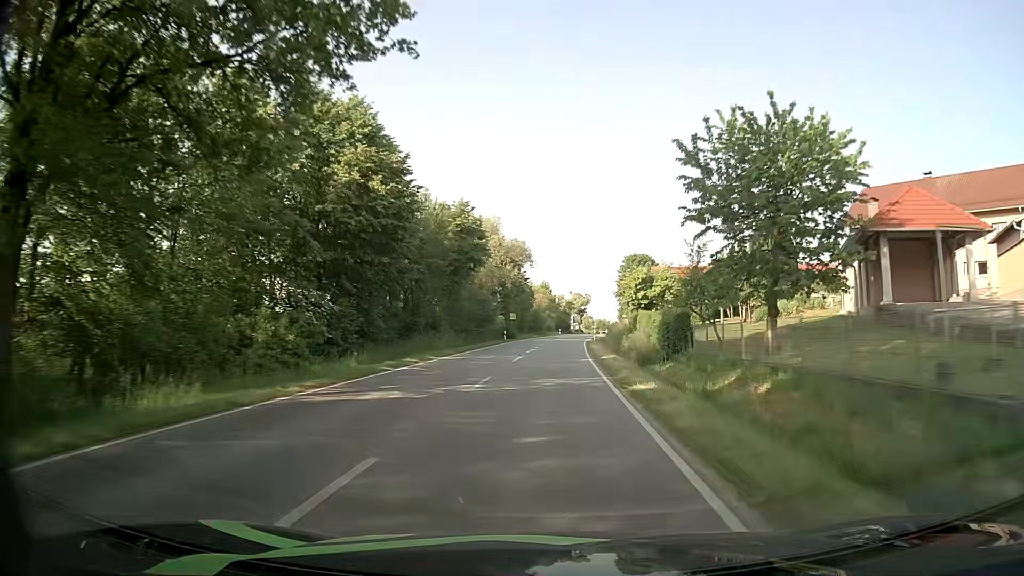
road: secondary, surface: asphalt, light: Day
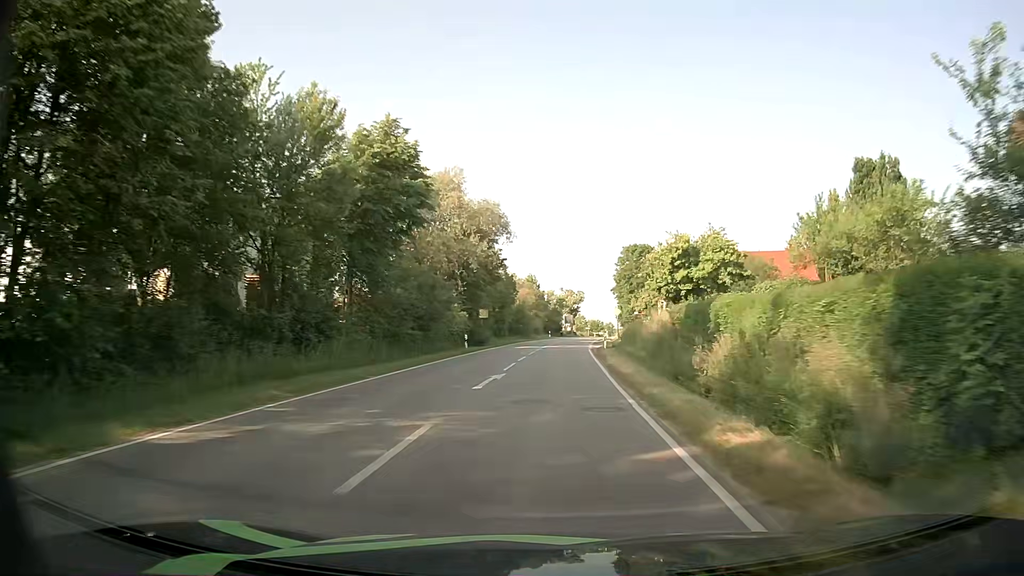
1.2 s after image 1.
(+0.2, +21.4) m; +1°
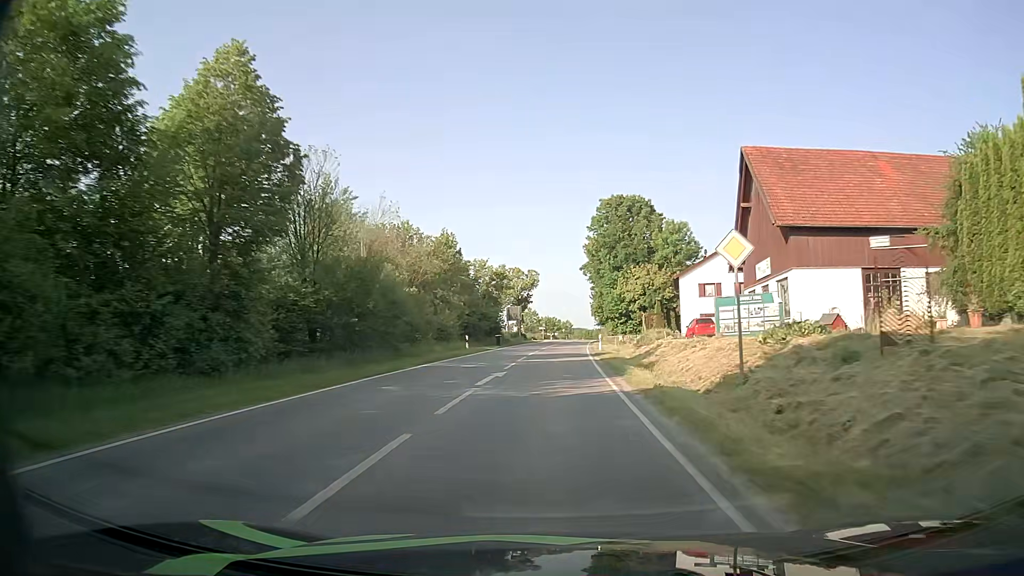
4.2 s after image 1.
(+2.1, +52.8) m; +5°
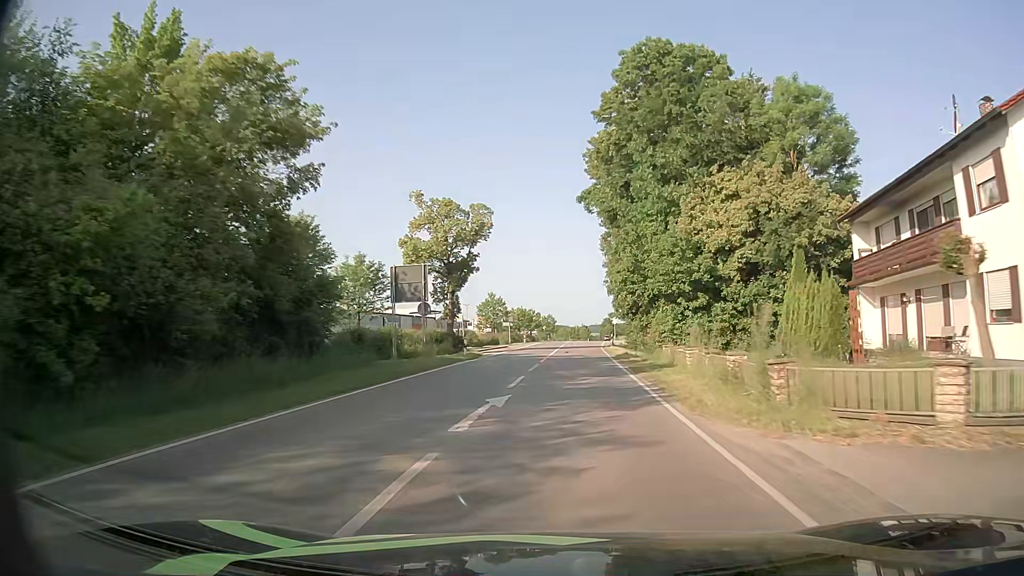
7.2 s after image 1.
(+1.1, +49.2) m; +2°
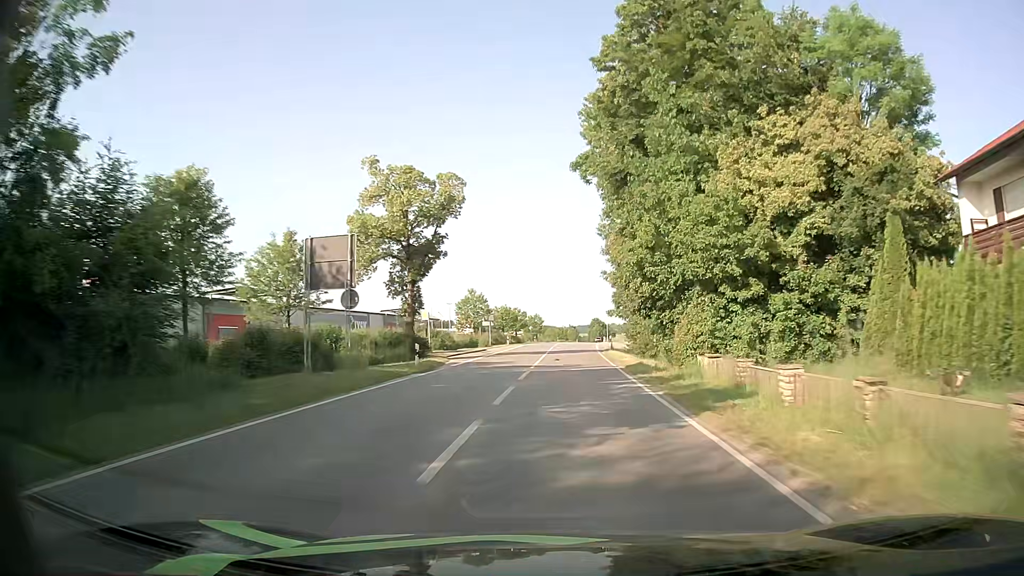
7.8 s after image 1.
(+0.1, +9.4) m; +1°
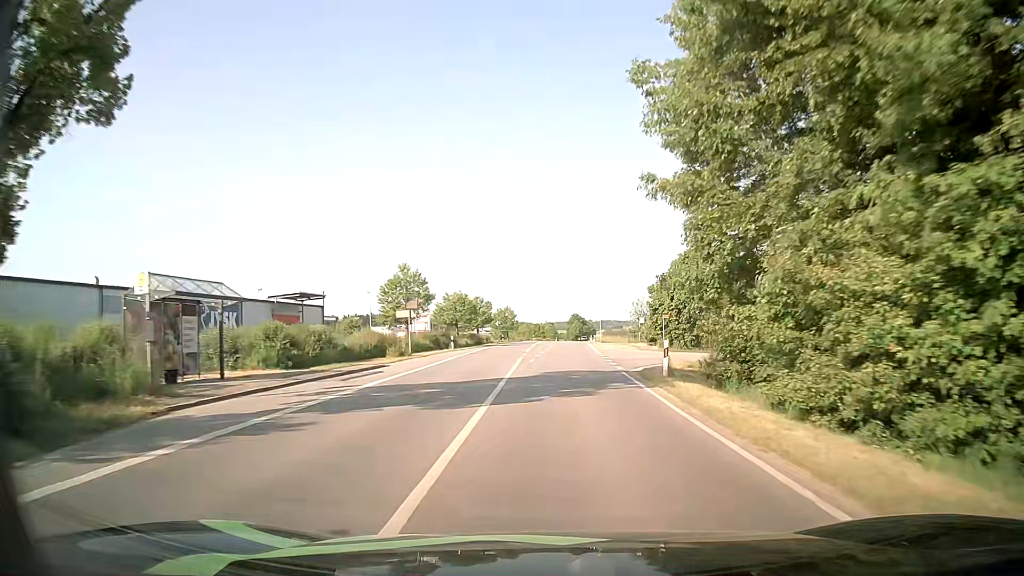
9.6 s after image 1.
(+0.4, +28.5) m; +2°
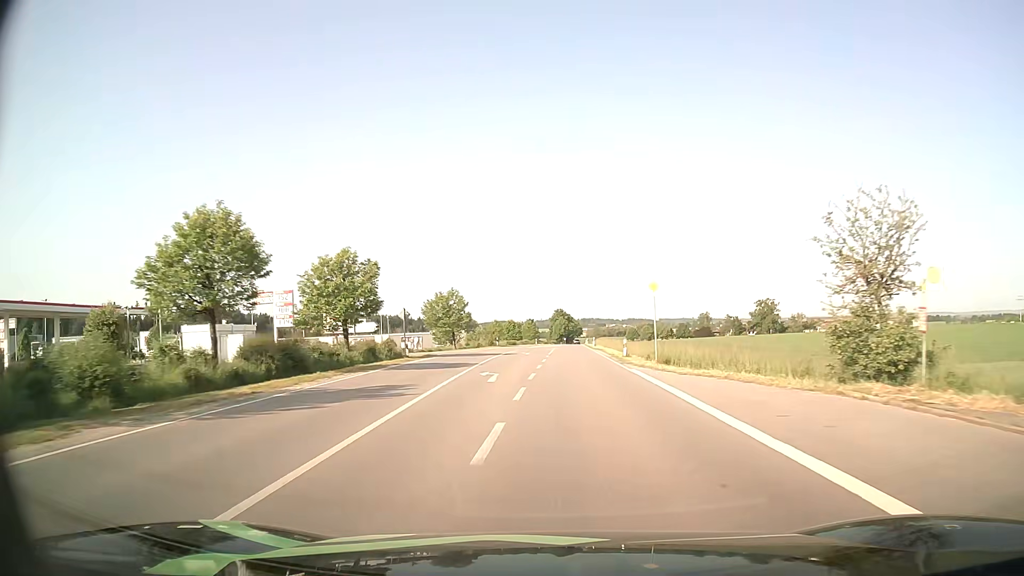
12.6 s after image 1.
(+0.8, +51.0) m; +2°
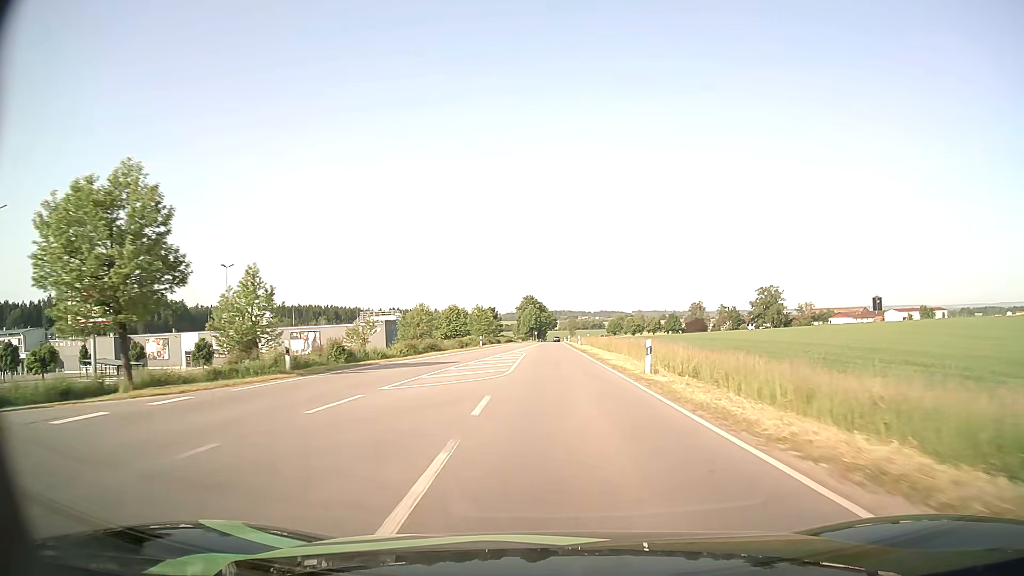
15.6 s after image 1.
(+1.2, +56.3) m; +2°
(0, +10) (0, +20) (0, +30) (0, +40) (0, +50) (0, +60) (0, +70) (0, +80) (0, +90) (+1, +100) m
